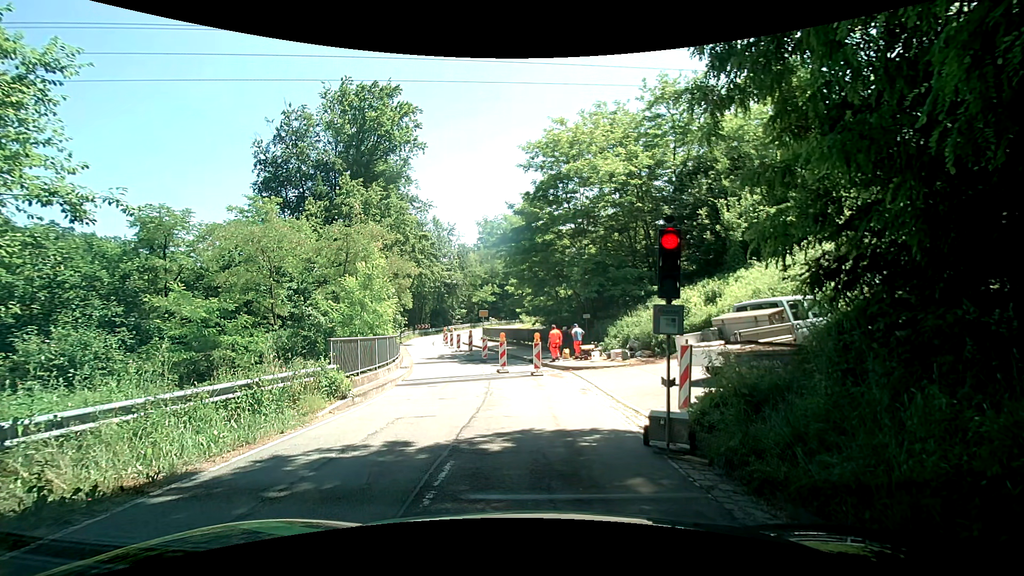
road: tertiary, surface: asphalt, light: Day
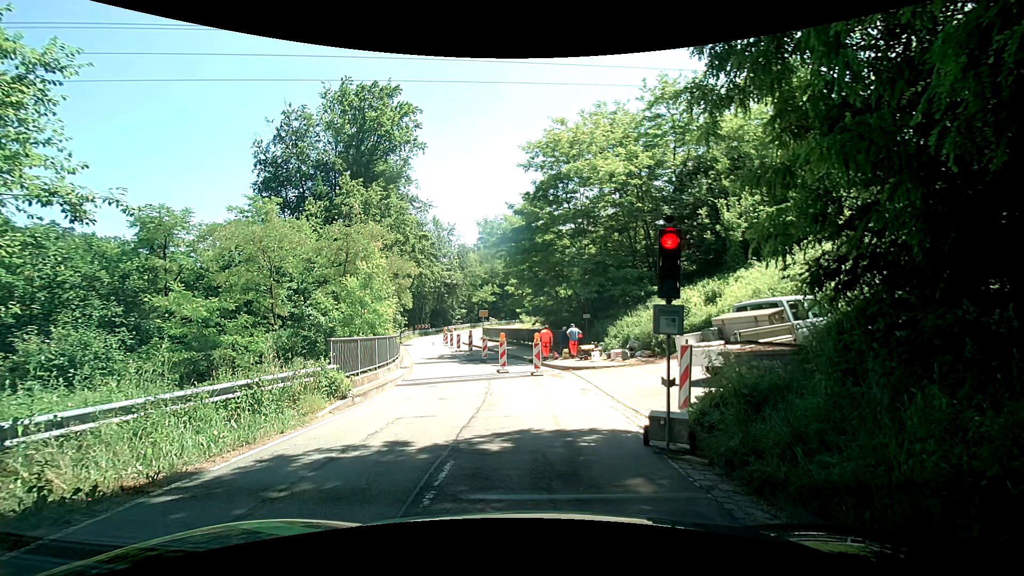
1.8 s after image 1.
(0.0, 0.0) m; 0°
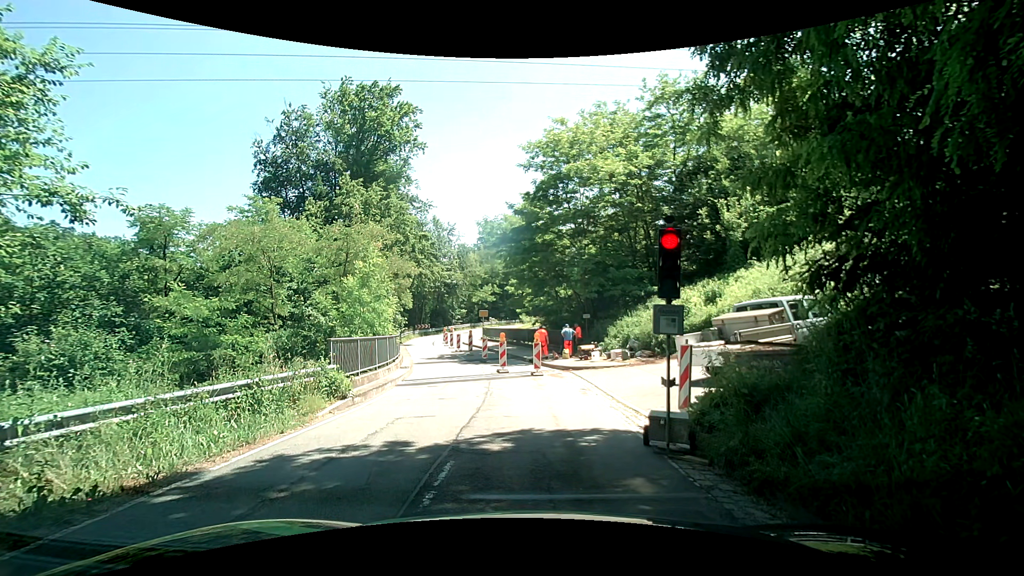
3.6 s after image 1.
(0.0, 0.0) m; 0°
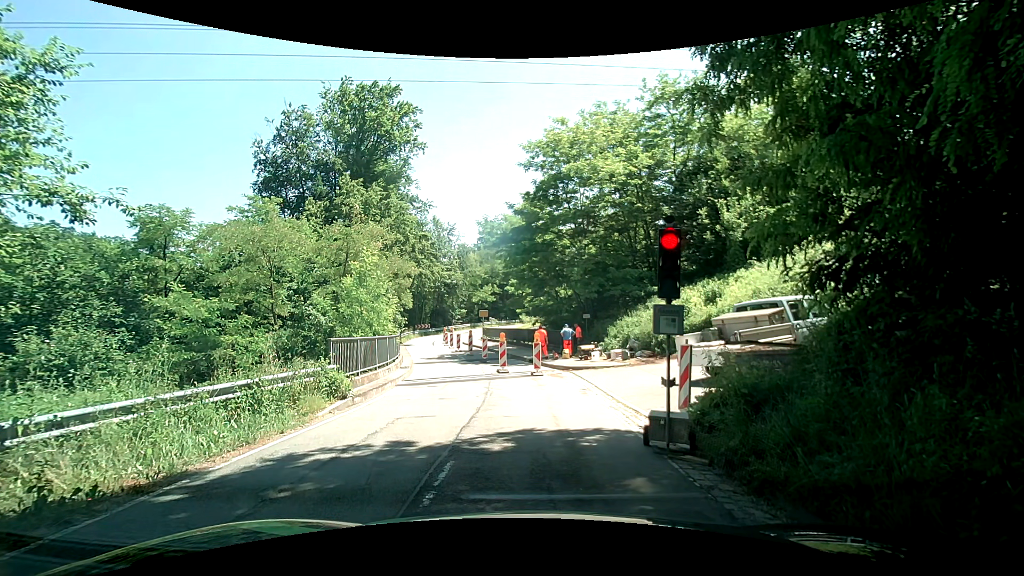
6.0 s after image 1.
(0.0, 0.0) m; 0°
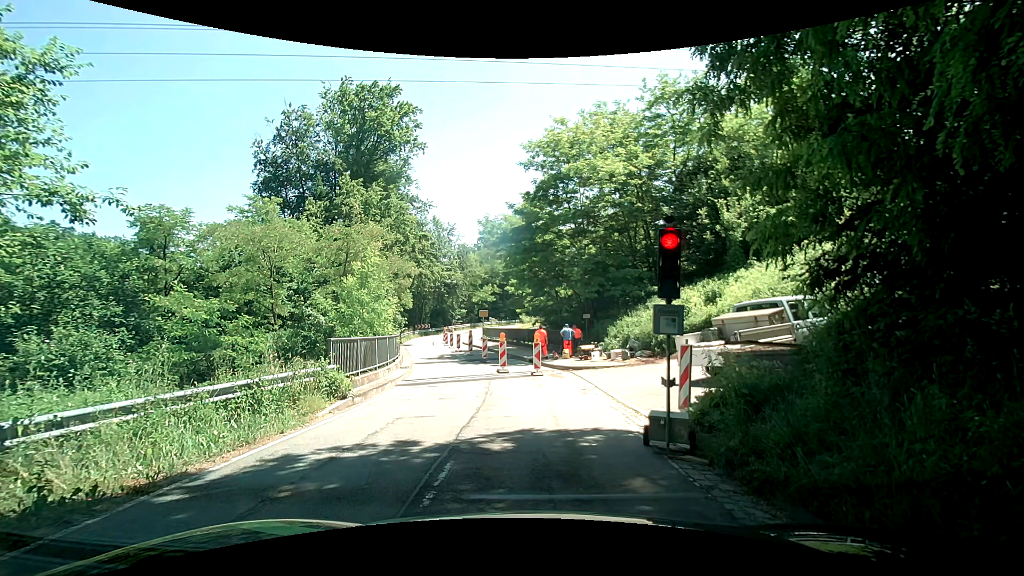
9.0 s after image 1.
(0.0, 0.0) m; 0°
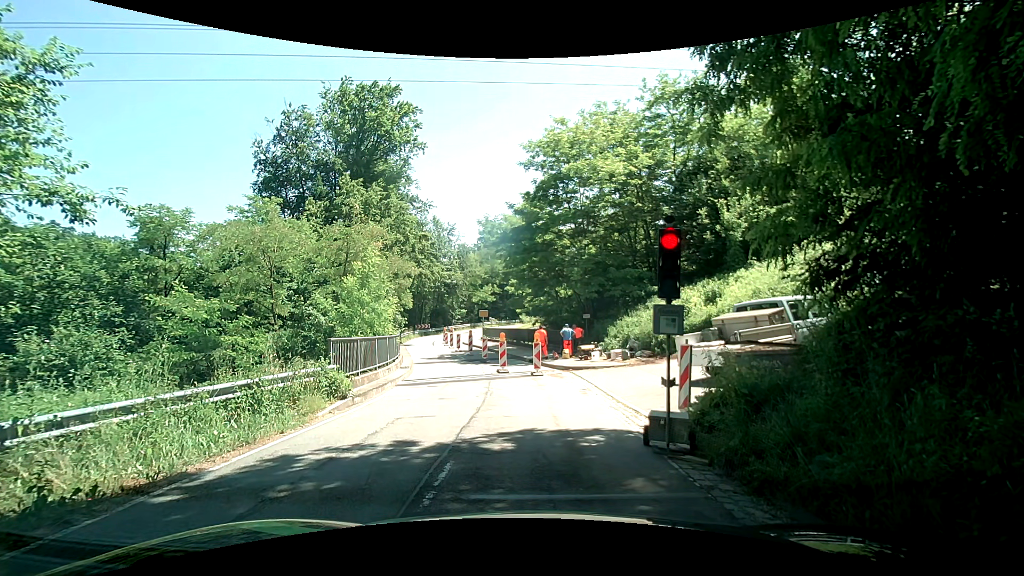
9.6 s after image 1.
(0.0, 0.0) m; 0°
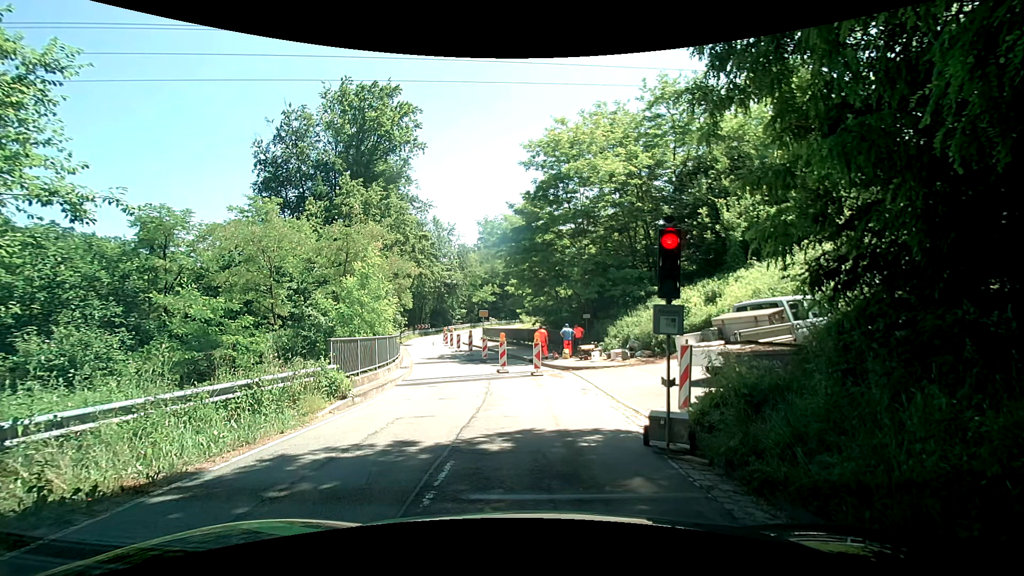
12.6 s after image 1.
(0.0, 0.0) m; 0°
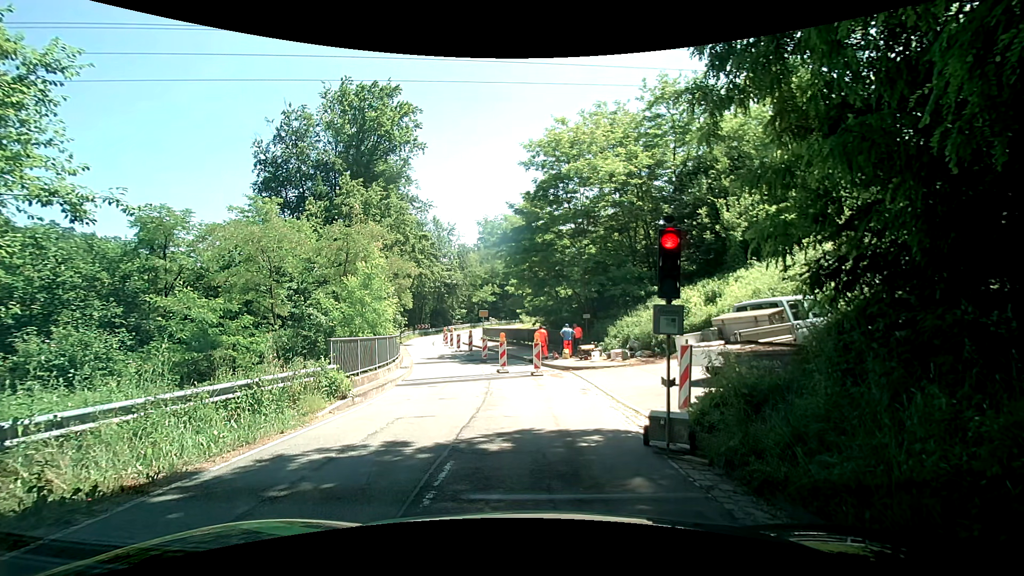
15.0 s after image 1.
(0.0, 0.0) m; 0°
(0, +10) (-2, +20) (-4, +30) (-6, +39) (-8, +49) (-9, +59) (-7, +69) (-2, +78) (+3, +86) (+8, +95) m
